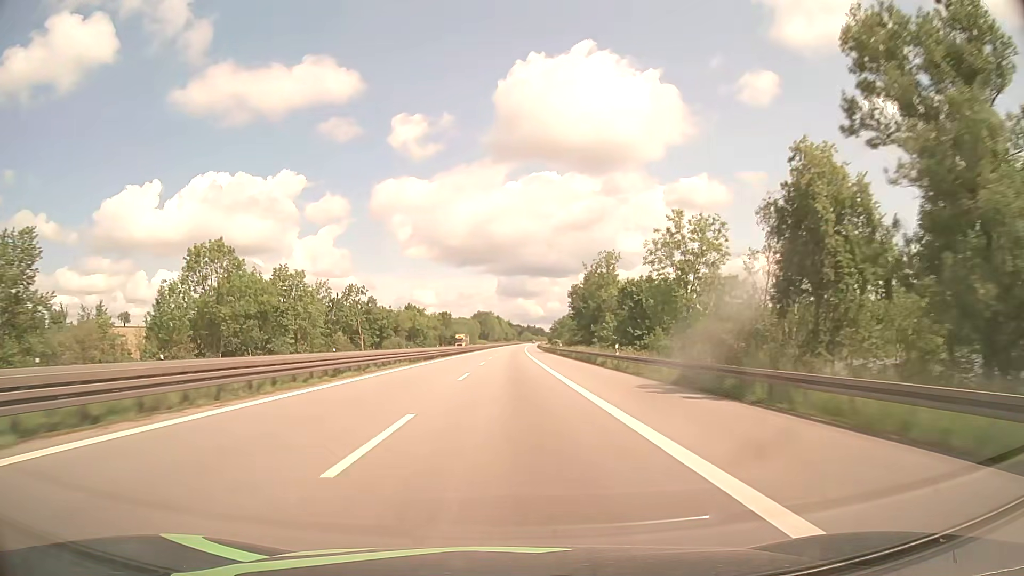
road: motorway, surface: asphalt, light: Day
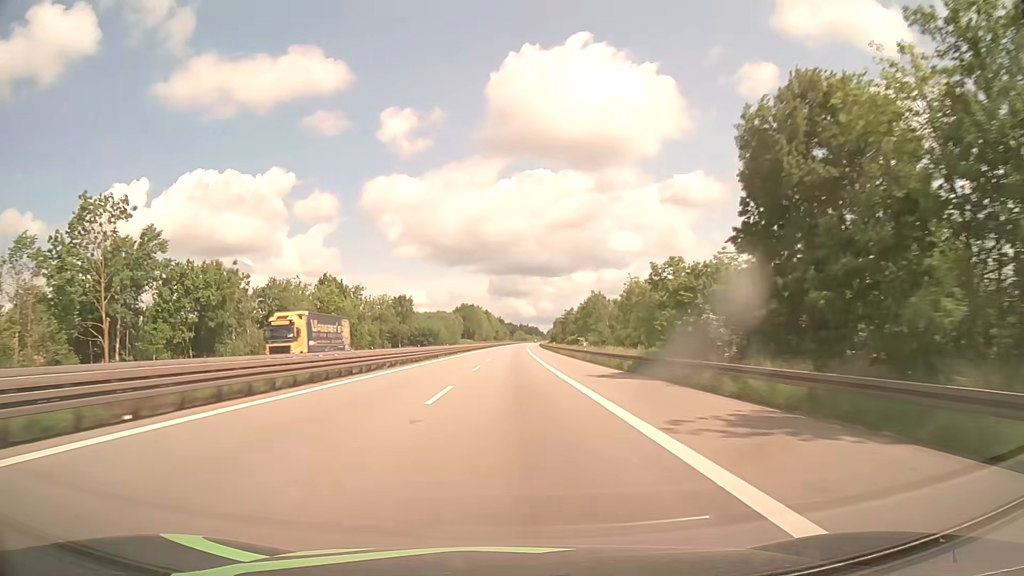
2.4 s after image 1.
(+0.4, +82.4) m; +1°
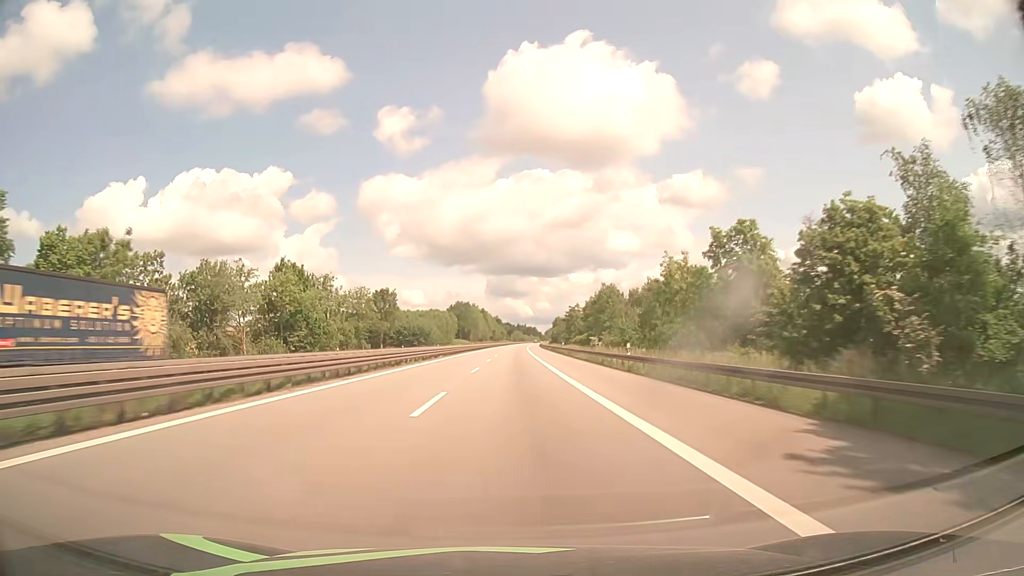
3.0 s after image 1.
(0.0, +20.6) m; 0°
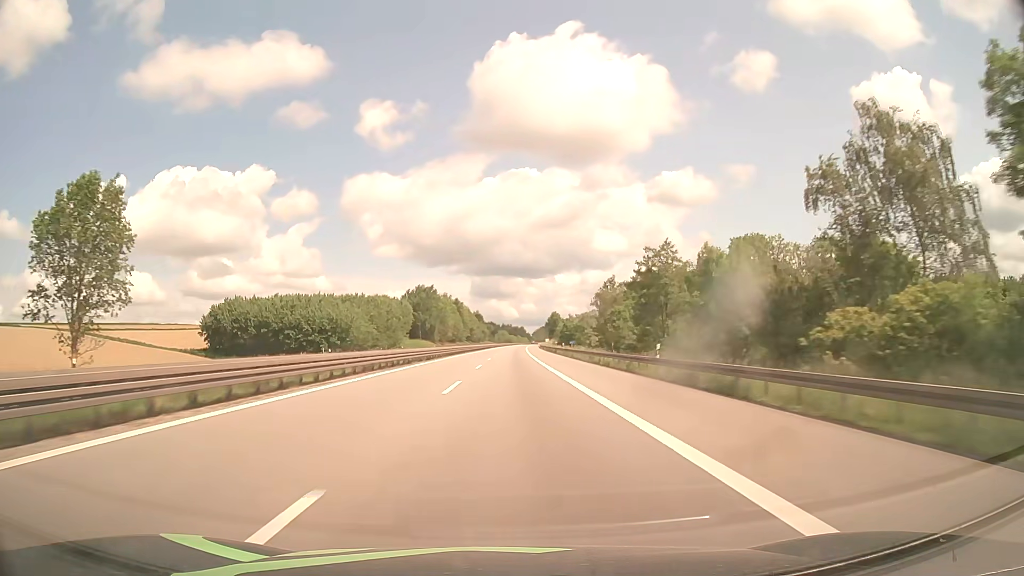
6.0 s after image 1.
(+1.1, +103.0) m; +1°
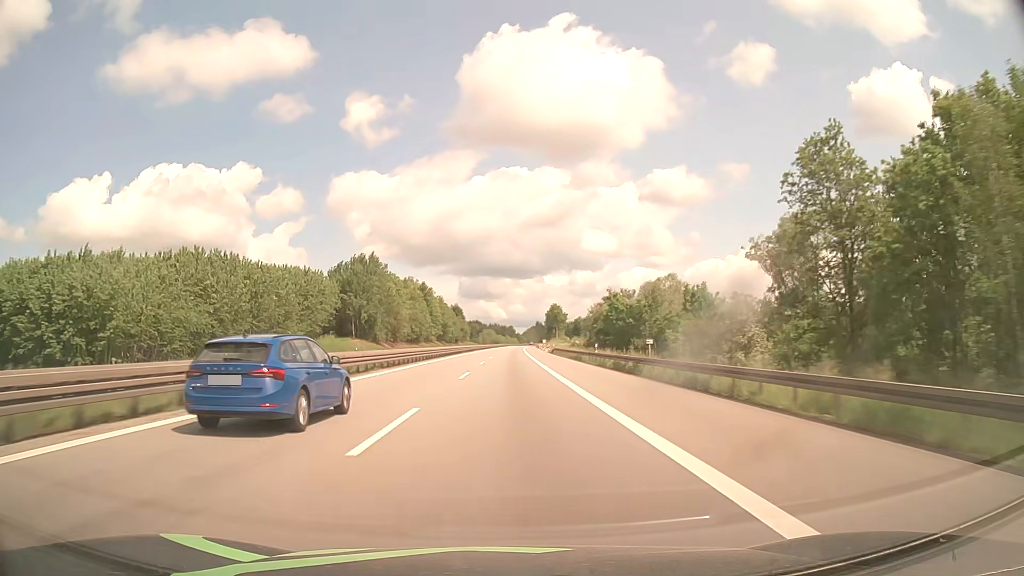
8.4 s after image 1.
(+0.8, +82.4) m; +1°
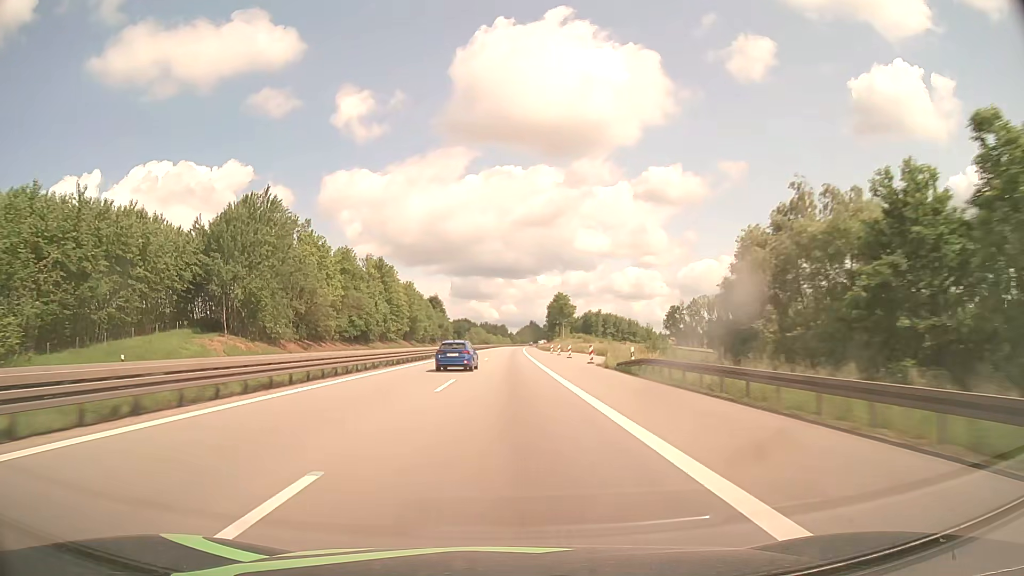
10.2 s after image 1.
(+0.4, +61.9) m; +1°
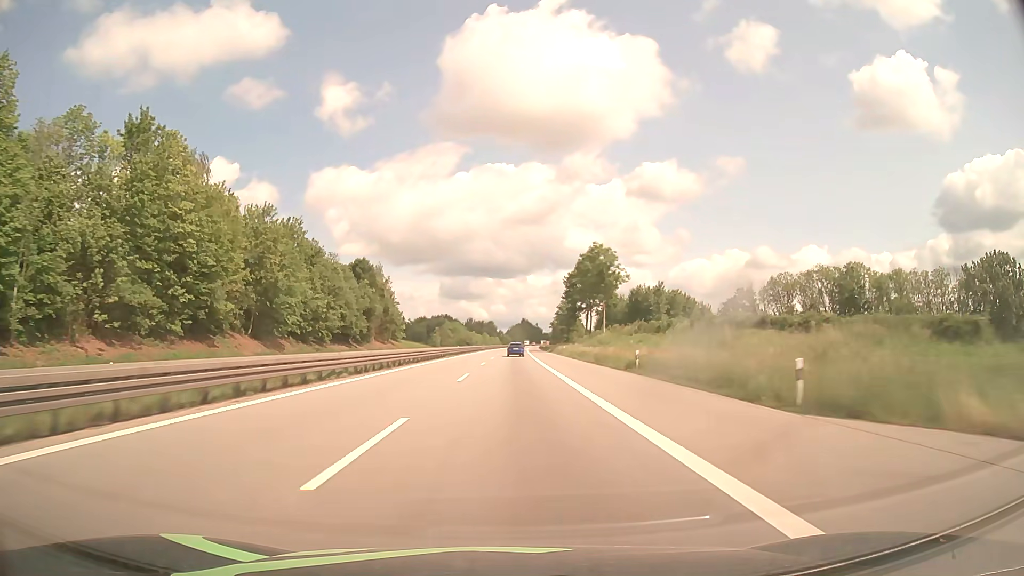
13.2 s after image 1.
(+0.8, +103.2) m; +1°
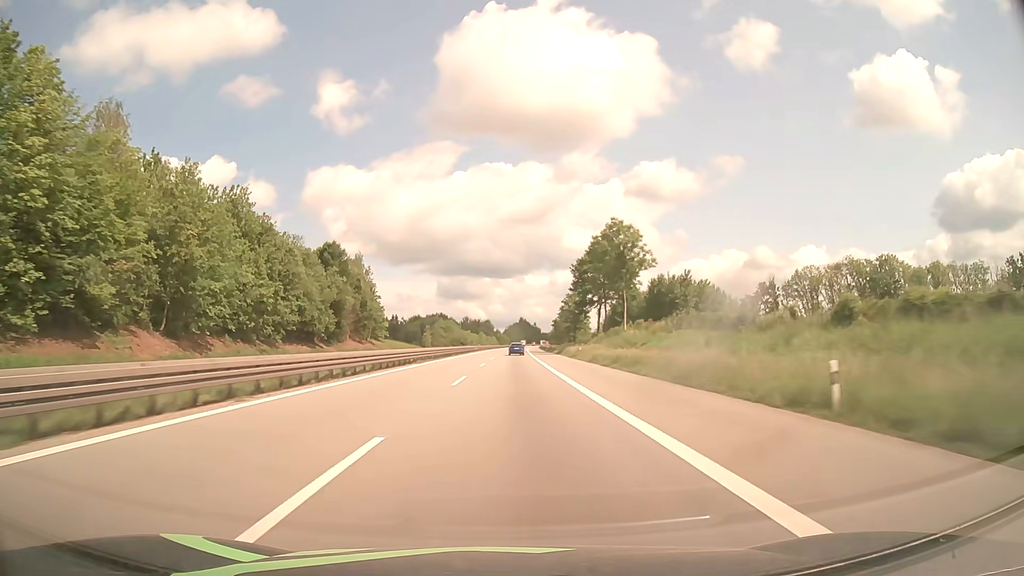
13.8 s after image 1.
(0.0, +20.7) m; 0°
(0, +10) (0, +20) (0, +30) (0, +40) (0, +50) (0, +60) (+1, +70) (+1, +80) (+1, +90) (+1, +100) m
